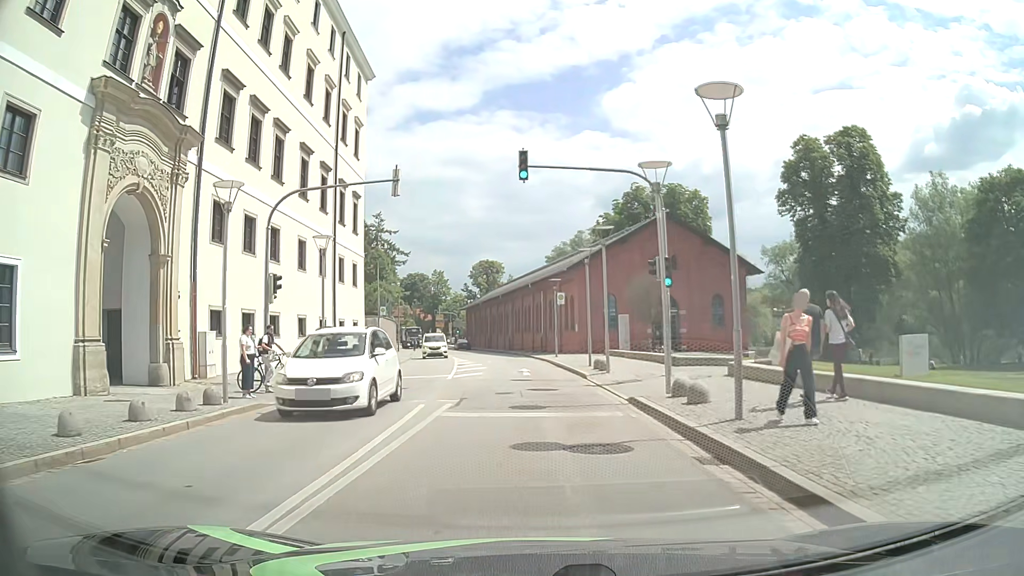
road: tertiary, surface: asphalt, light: Day
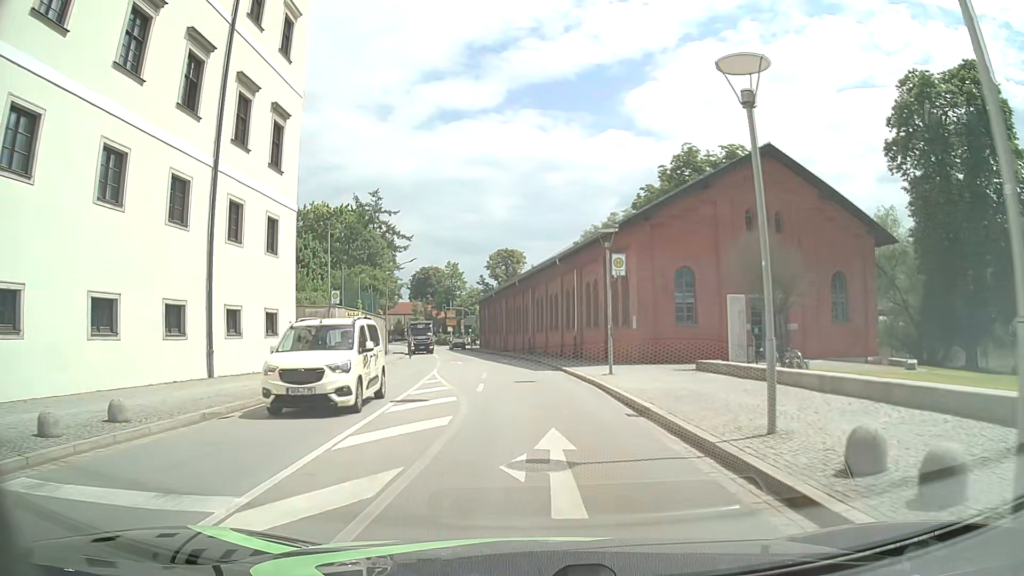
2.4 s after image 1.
(-0.2, +18.4) m; -1°
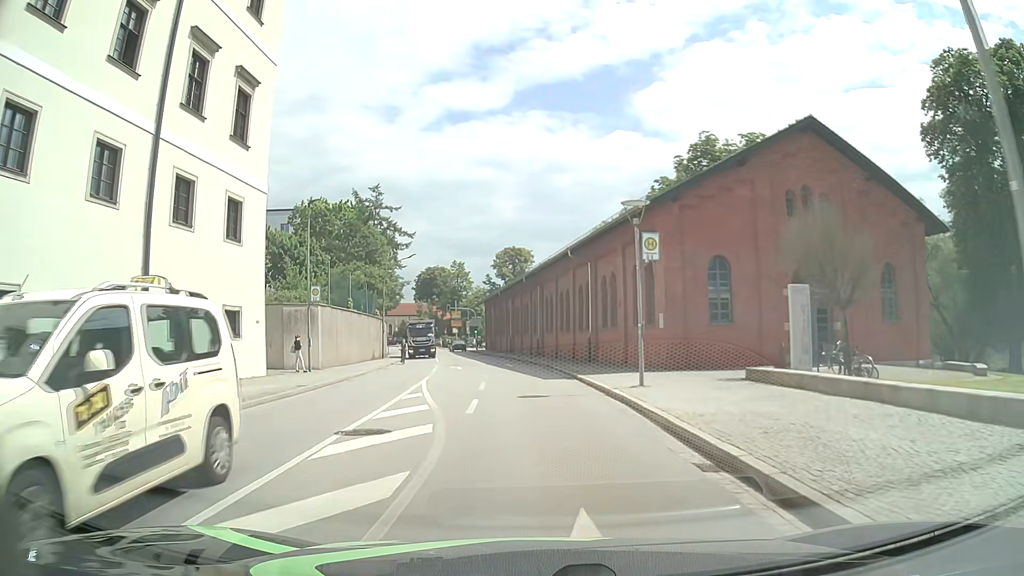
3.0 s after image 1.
(0.0, +4.6) m; -1°
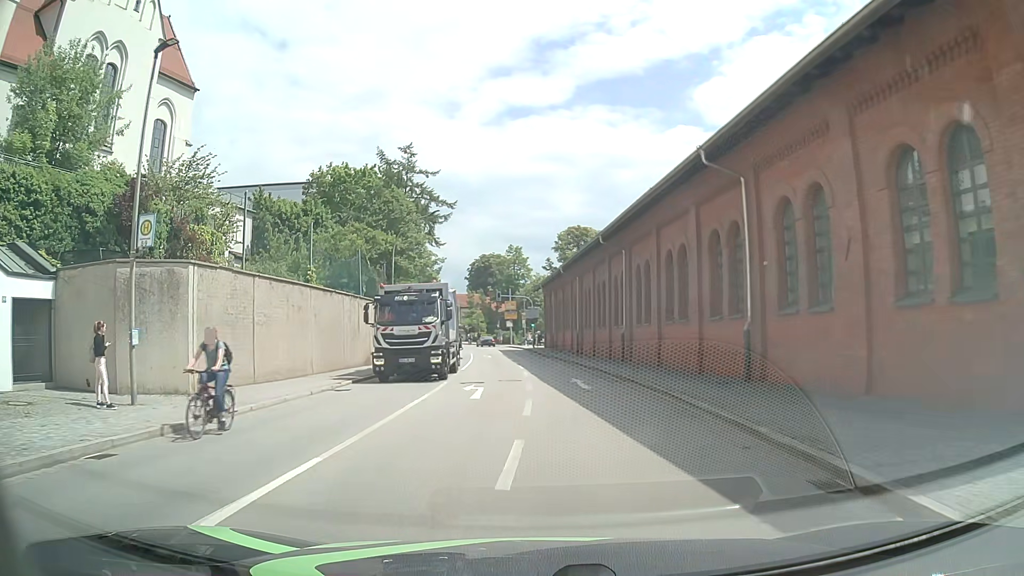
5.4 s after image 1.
(-0.8, +18.4) m; -5°
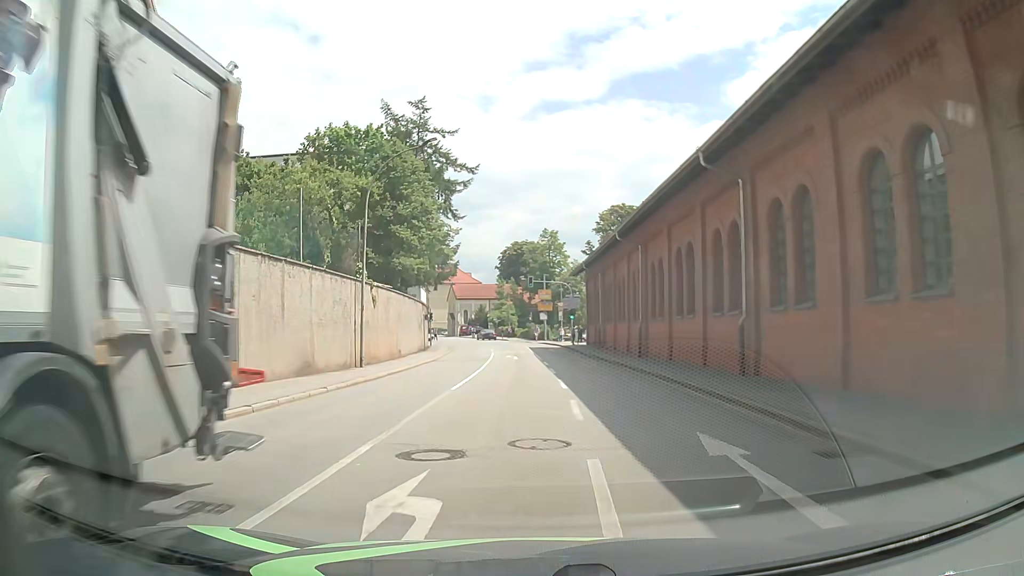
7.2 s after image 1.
(-0.5, +13.8) m; -3°
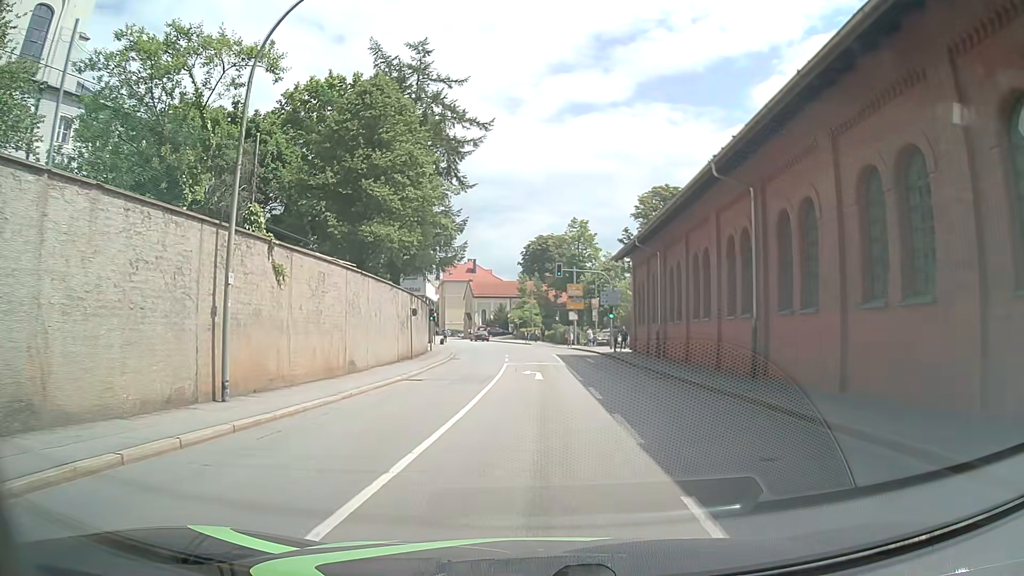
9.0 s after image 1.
(-0.4, +13.8) m; -2°
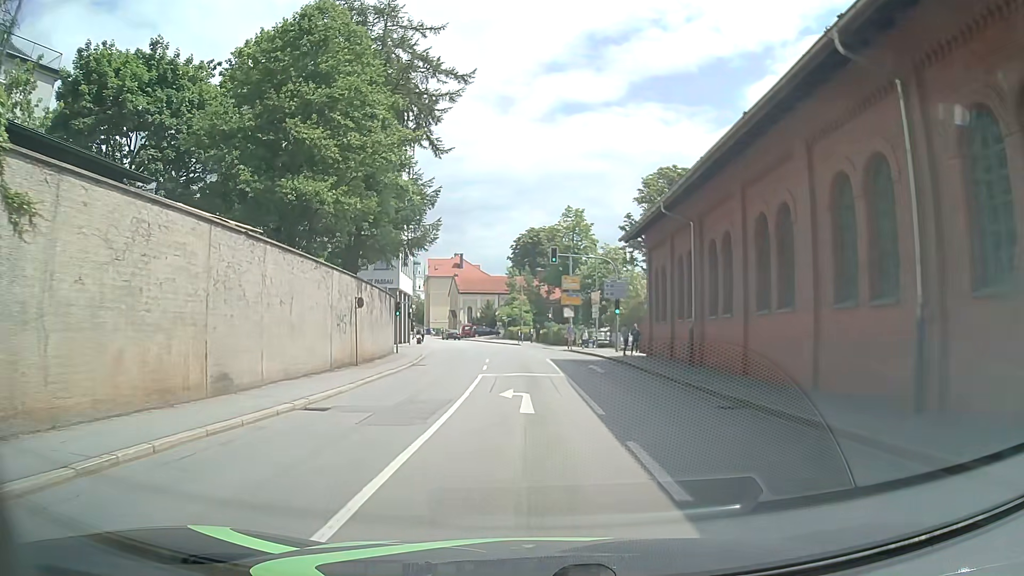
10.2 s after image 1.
(0.0, +9.1) m; 0°
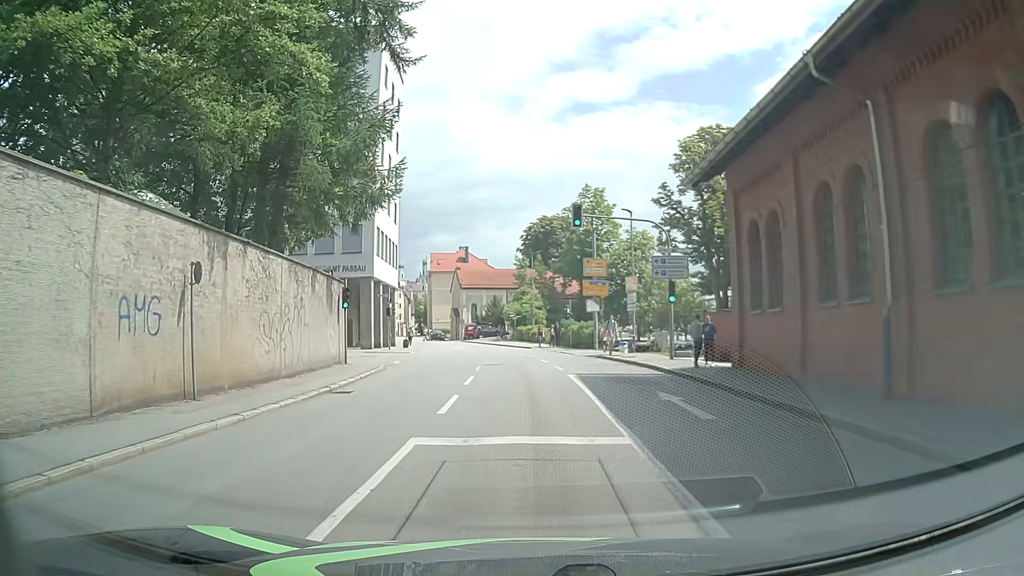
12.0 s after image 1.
(0.0, +13.5) m; 0°
